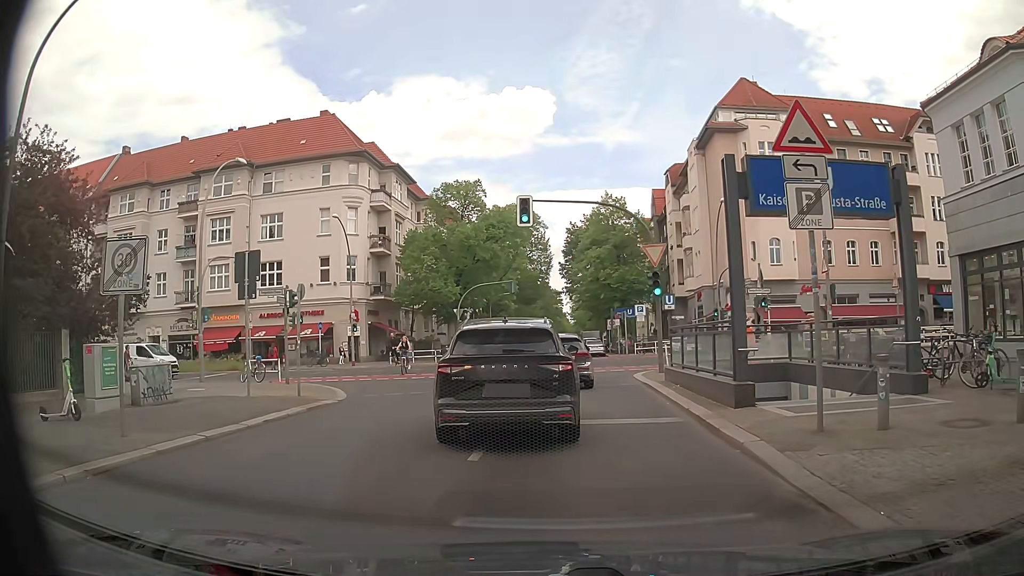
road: residential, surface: asphalt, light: Day
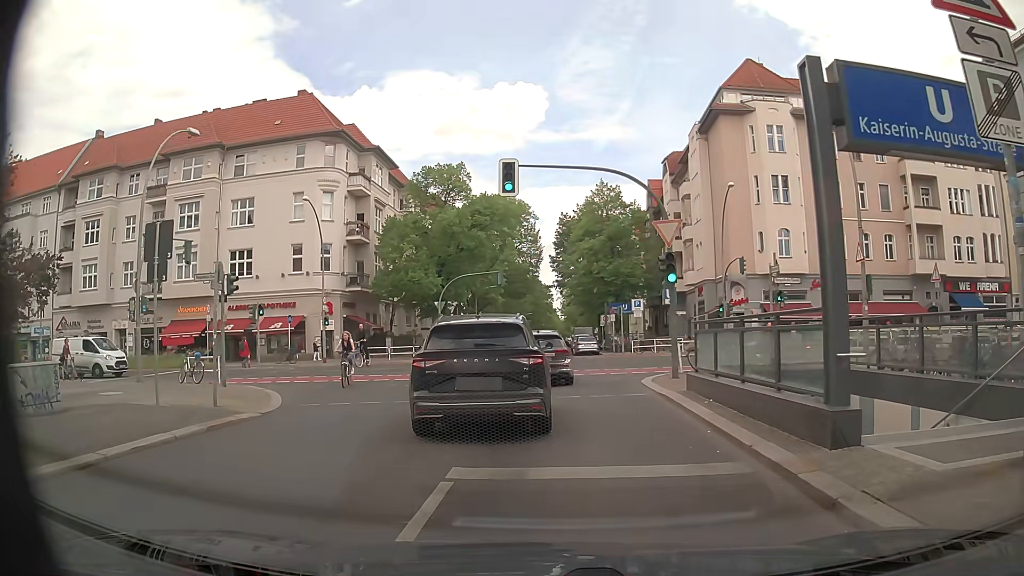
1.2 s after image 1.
(0.0, +4.2) m; 0°
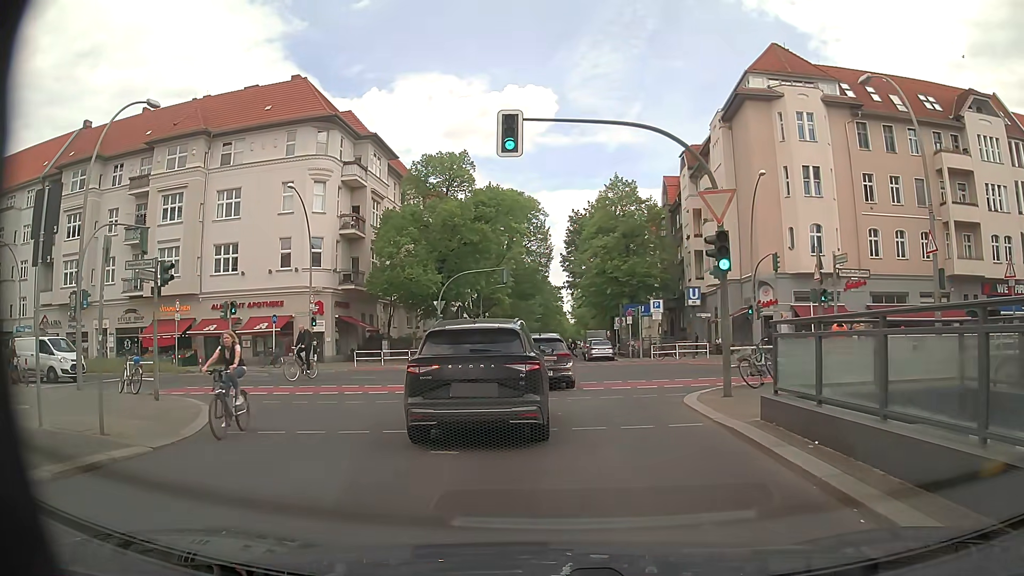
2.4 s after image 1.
(0.0, +4.4) m; 0°
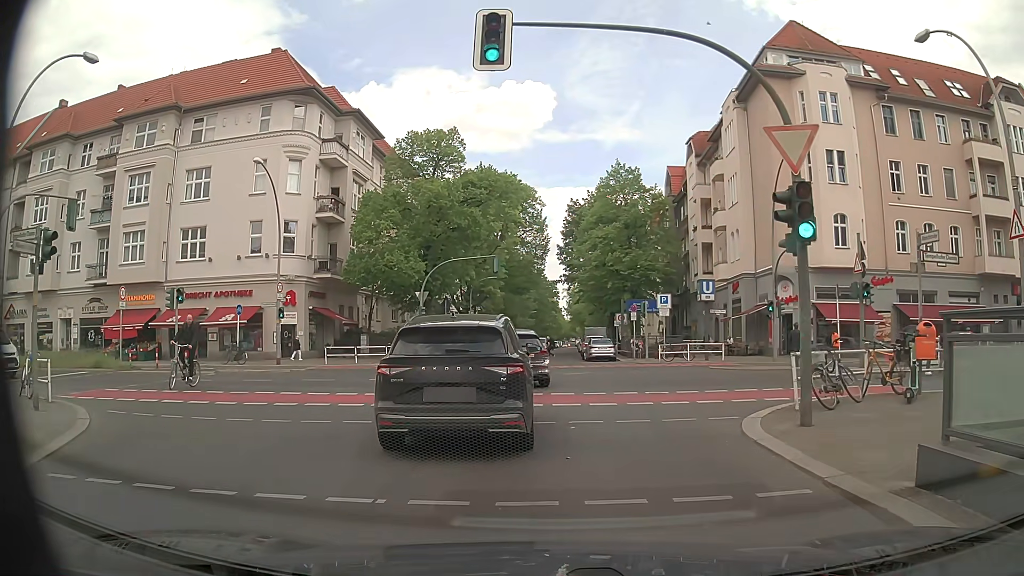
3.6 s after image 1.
(-0.1, +4.5) m; +1°
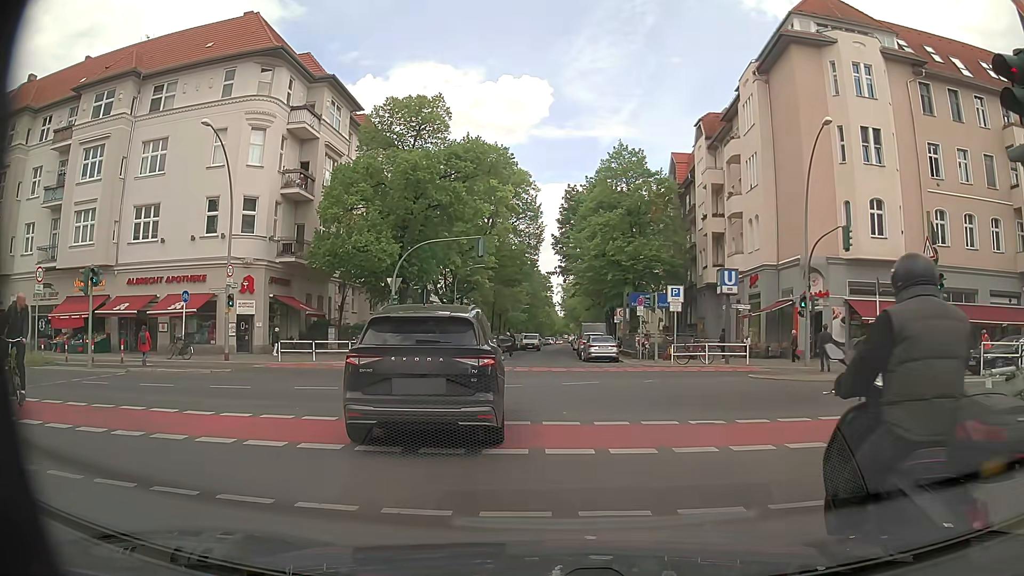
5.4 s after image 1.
(-0.1, +5.4) m; 0°
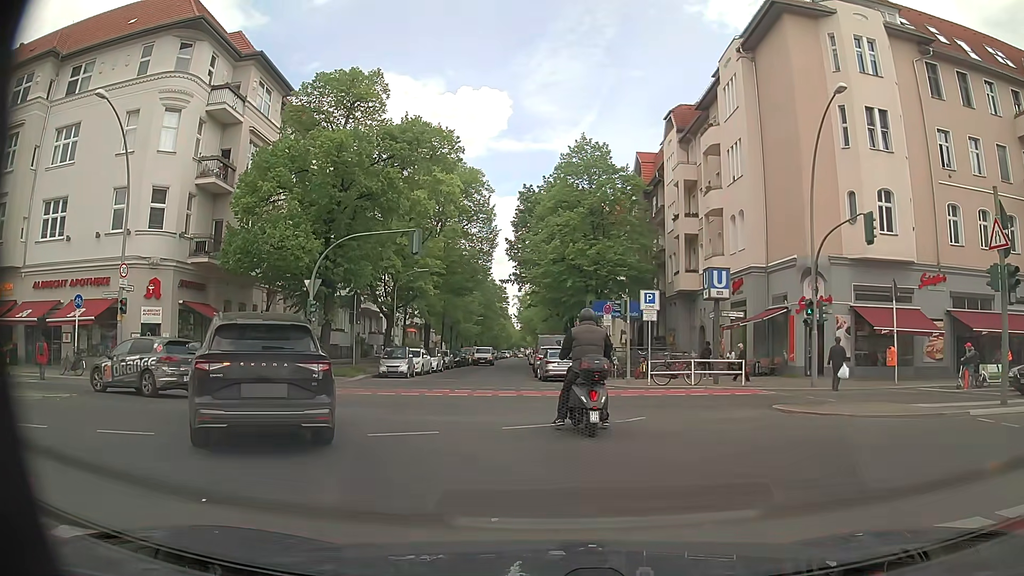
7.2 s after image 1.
(+0.2, +6.0) m; +4°
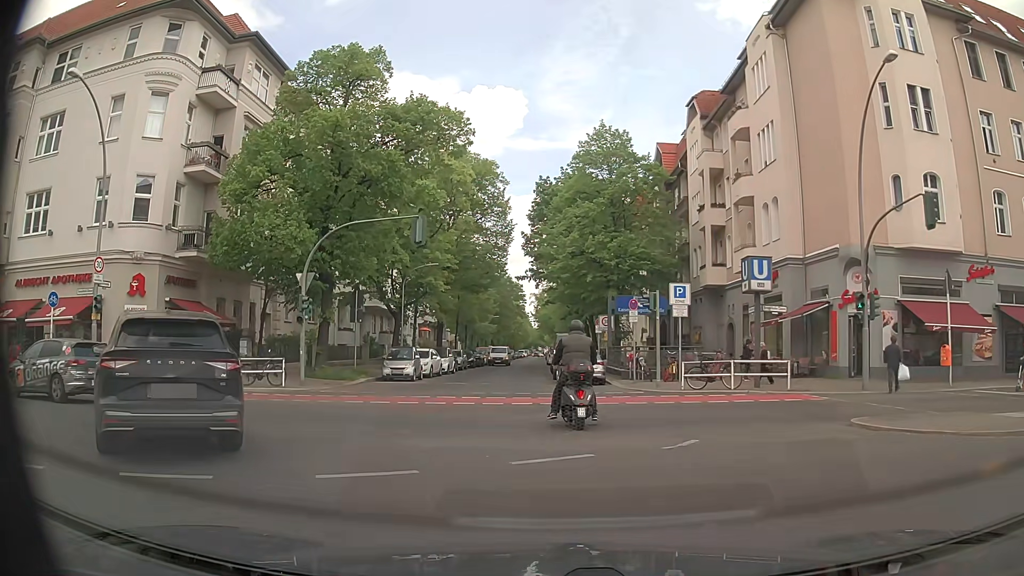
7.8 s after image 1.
(-0.1, +2.9) m; -2°
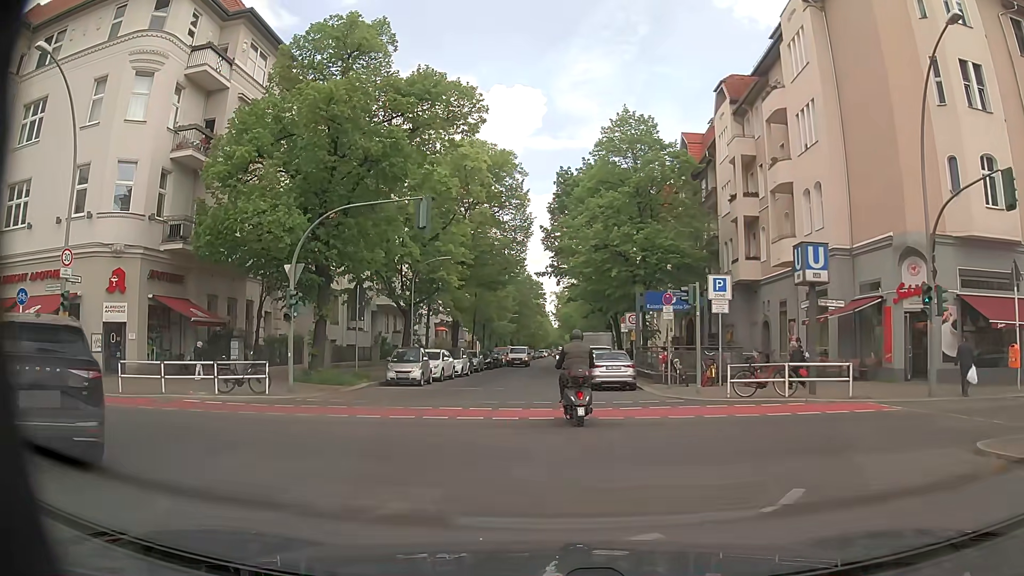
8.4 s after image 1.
(-0.1, +3.1) m; -3°
(0, +10) (0, +20) (-1, +30) (0, +40) (0, +50) (+1, +60) (+1, +70) (+1, +80) (+1, +90) (+2, +100) m
